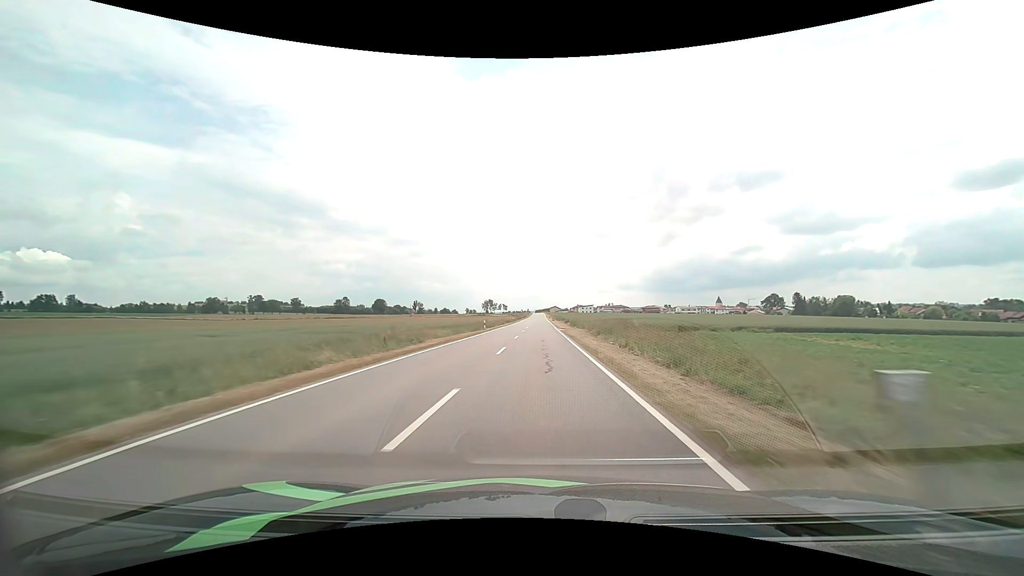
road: tertiary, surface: asphalt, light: Day
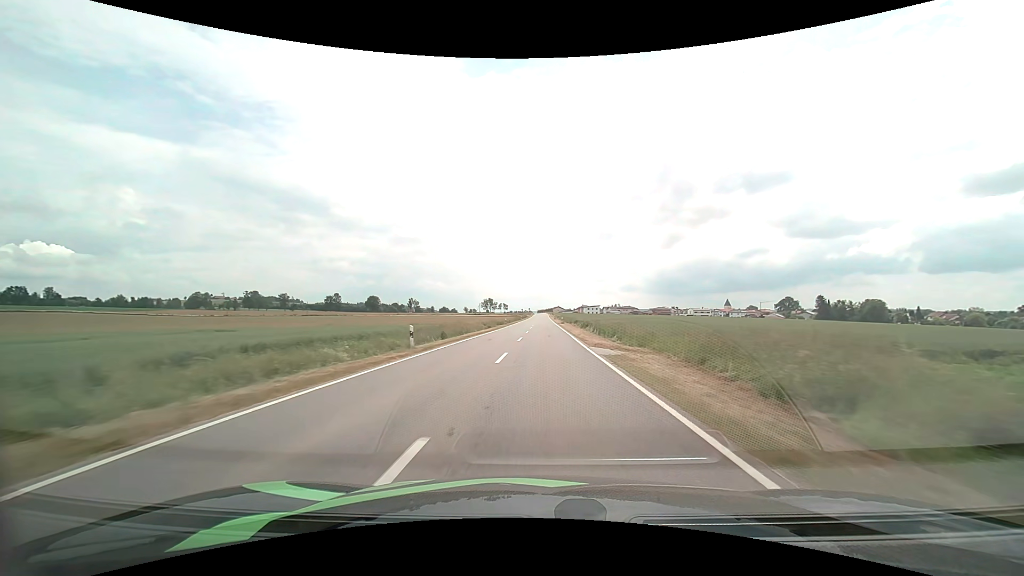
(-0.2, +28.6) m; 0°
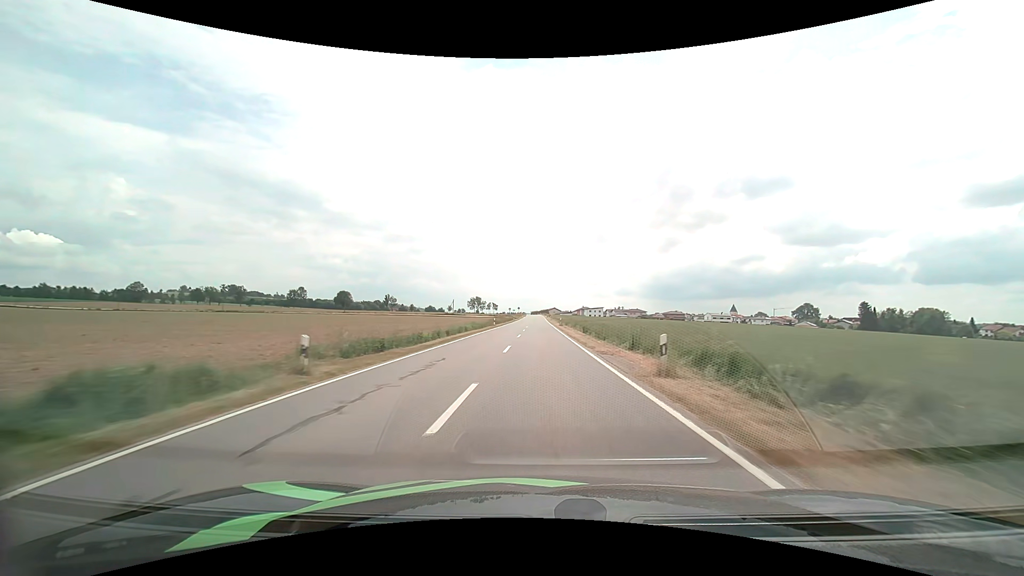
(+0.5, +58.3) m; +1°
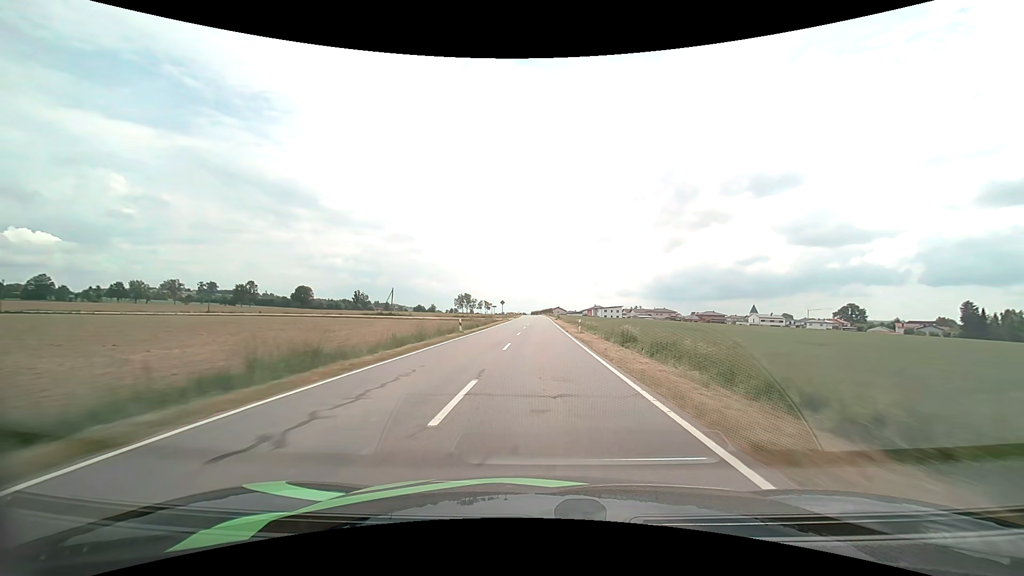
(+0.1, +74.3) m; 0°
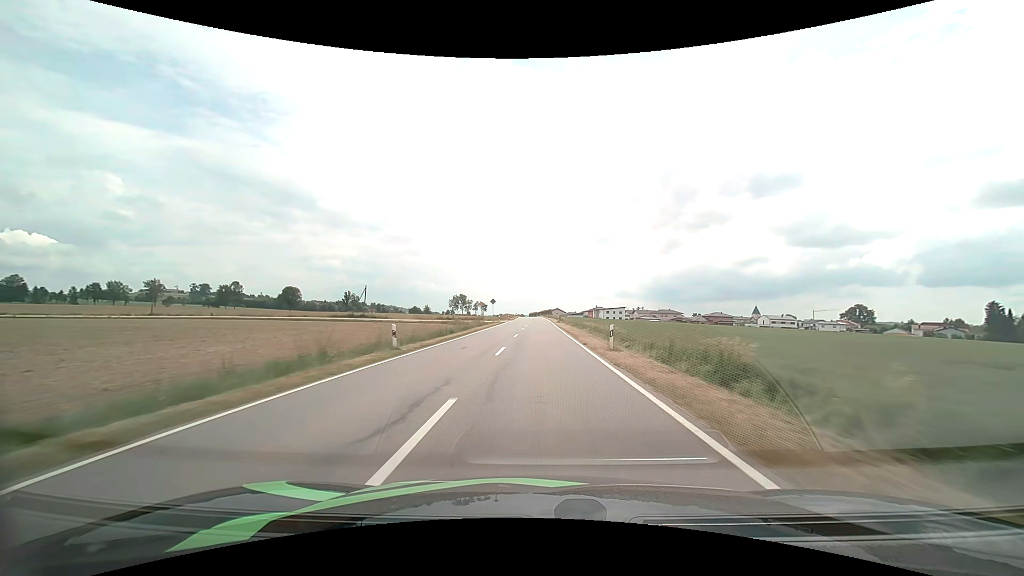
(0.0, +14.9) m; 0°
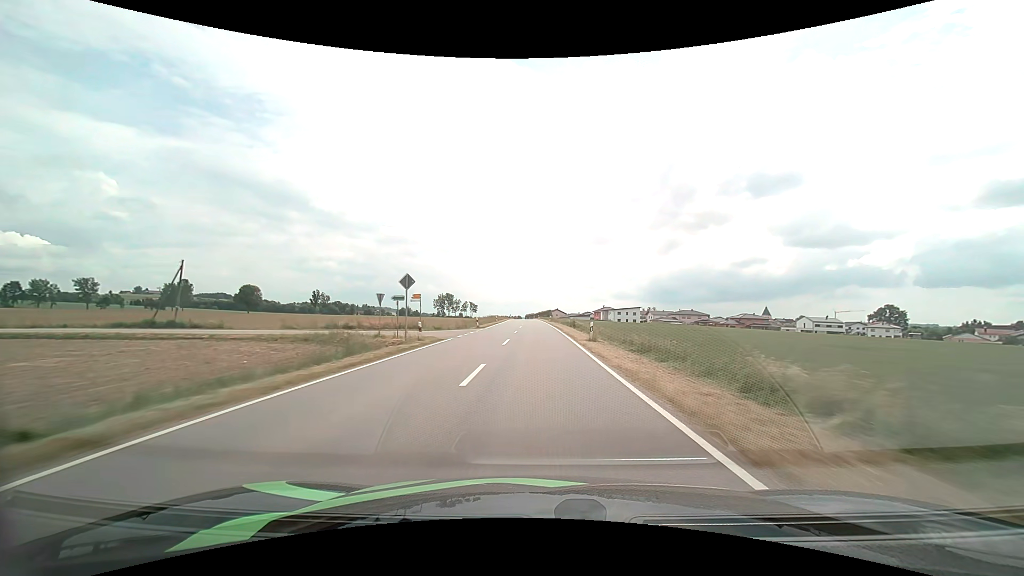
(+0.1, +44.1) m; 0°
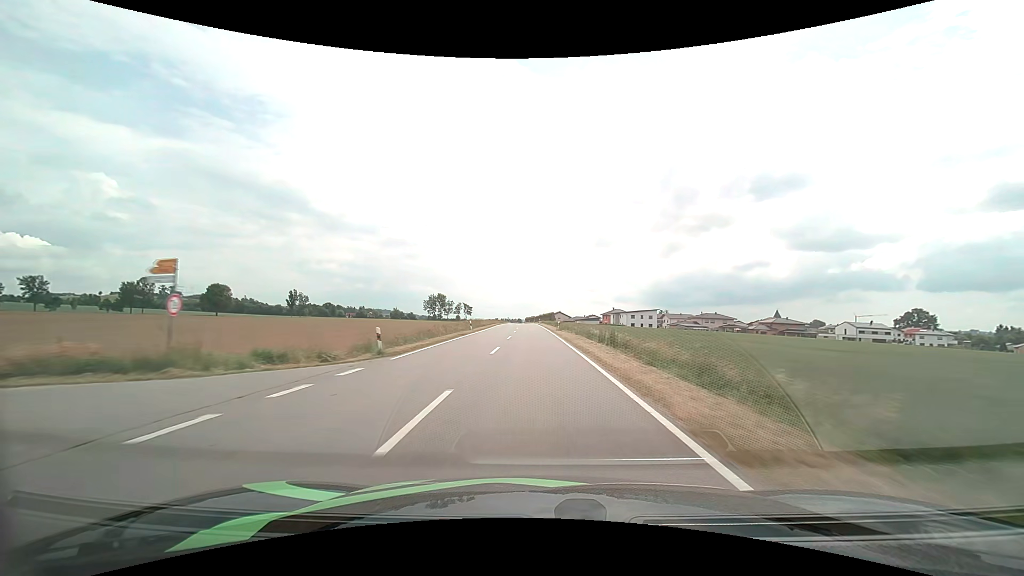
(0.0, +29.0) m; 0°
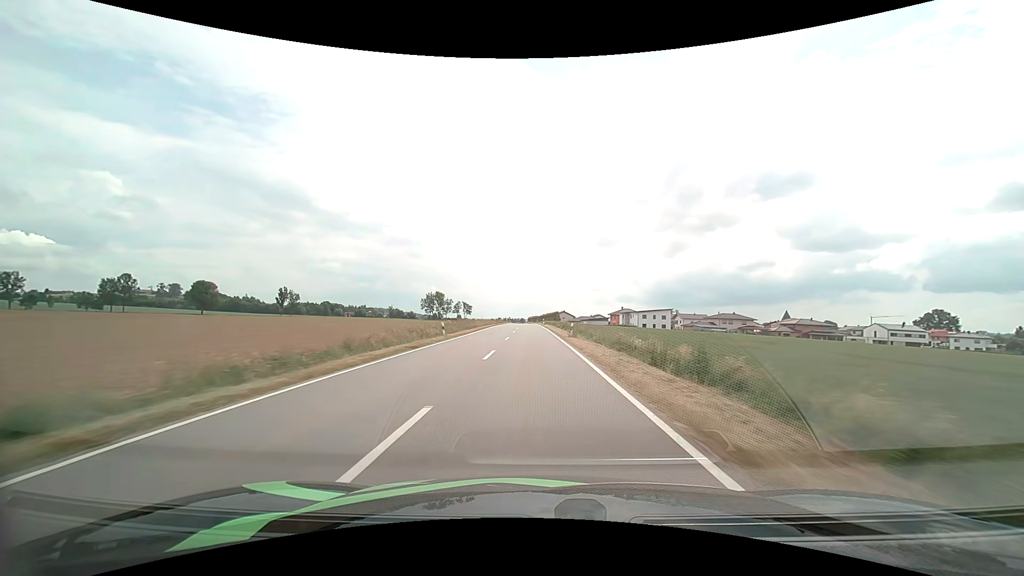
(0.0, +14.5) m; 0°
(0, +10) (0, +20) (0, +30) (-1, +40) (-1, +50) (-1, +60) (-1, +70) (-2, +80) (-2, +90) (-2, +100) m
